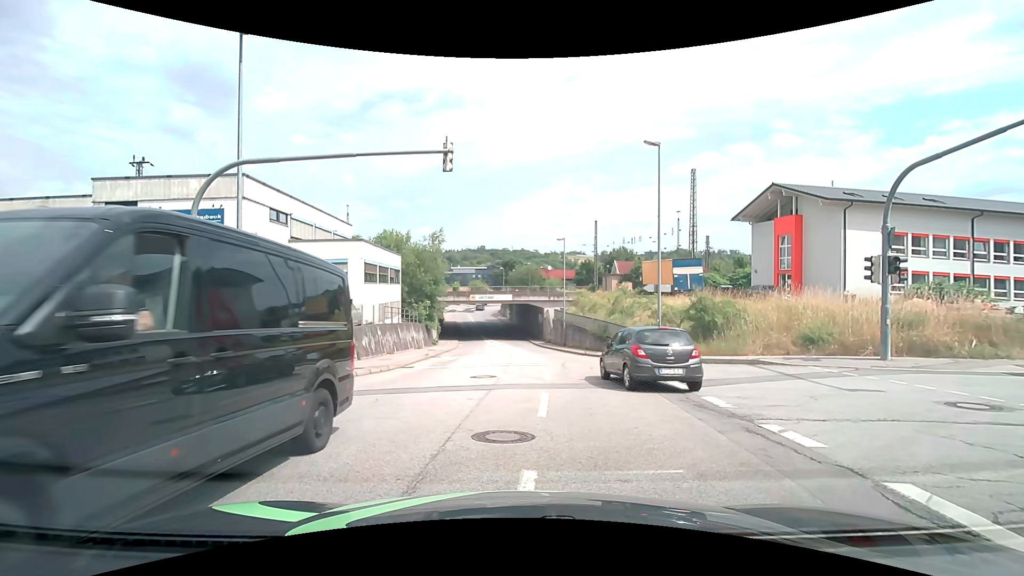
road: tertiary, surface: asphalt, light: Day
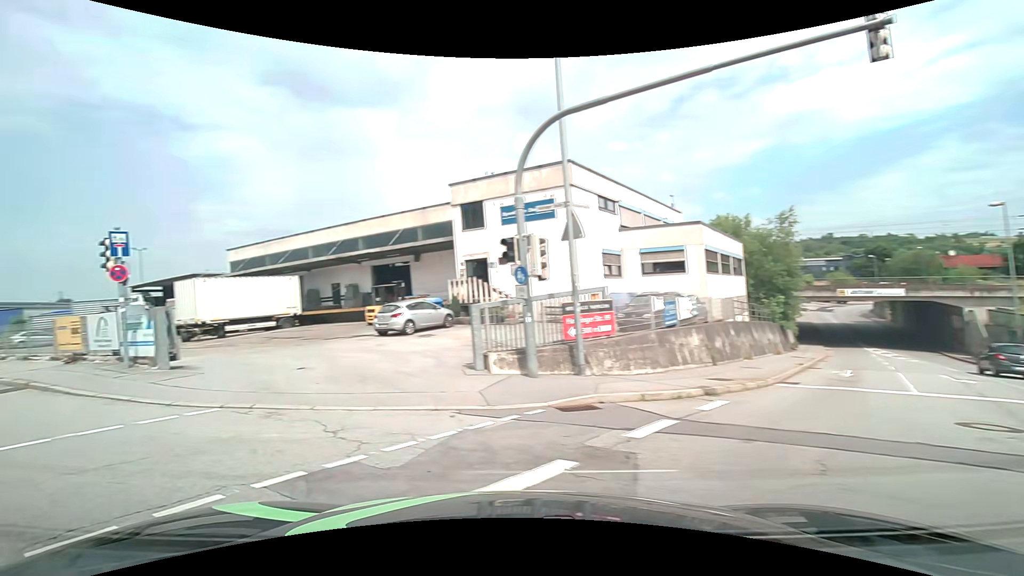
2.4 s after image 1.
(-1.2, +4.8) m; -38°
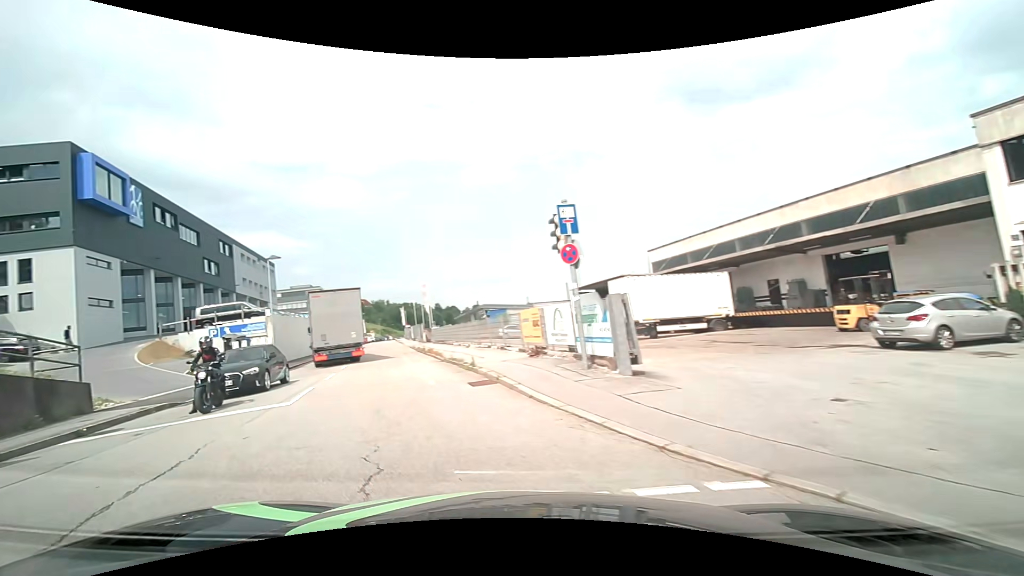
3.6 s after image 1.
(-2.2, +4.8) m; -44°
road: residential
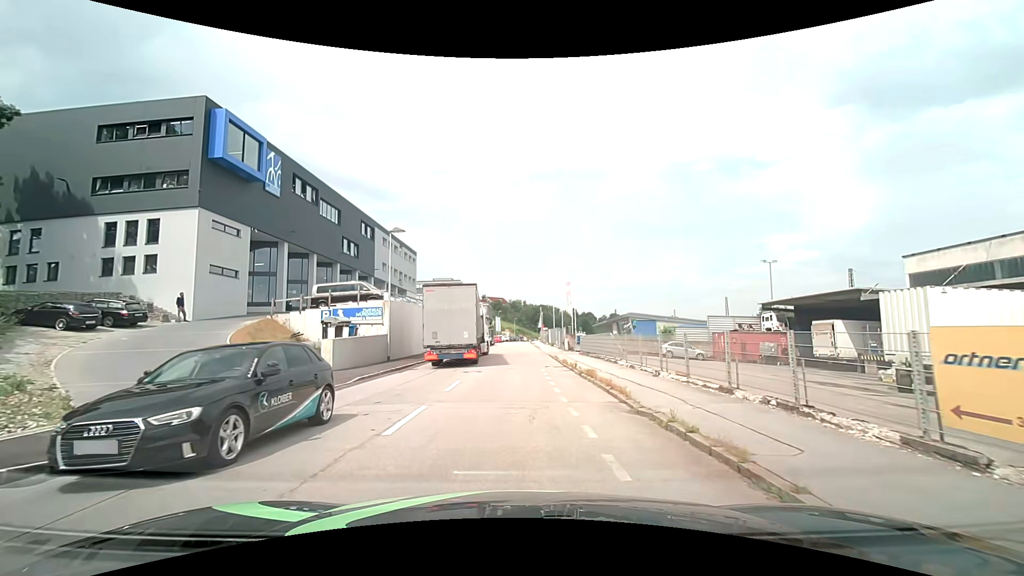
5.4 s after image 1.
(-2.4, +10.0) m; -16°
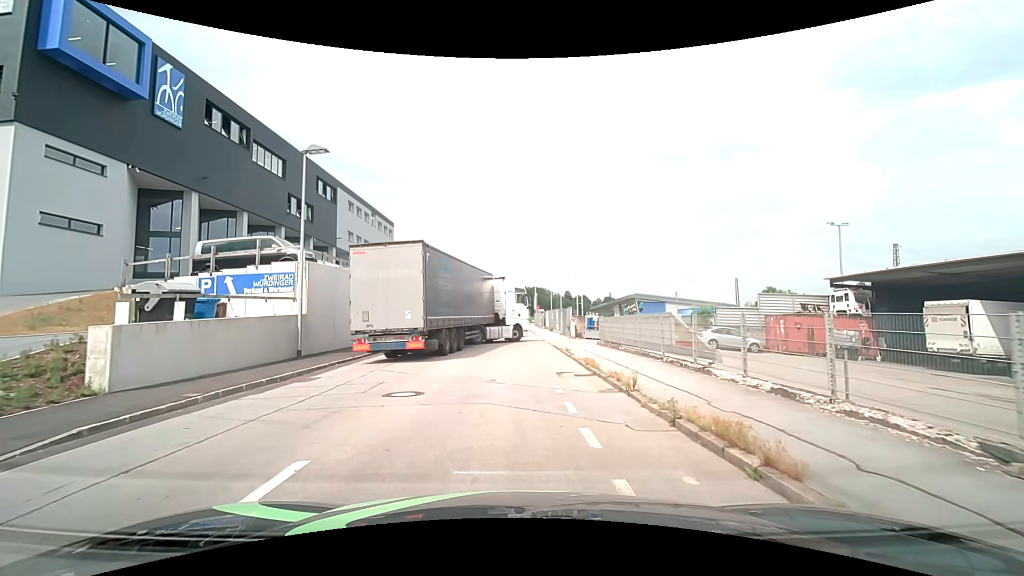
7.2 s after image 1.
(0.0, +11.4) m; +1°
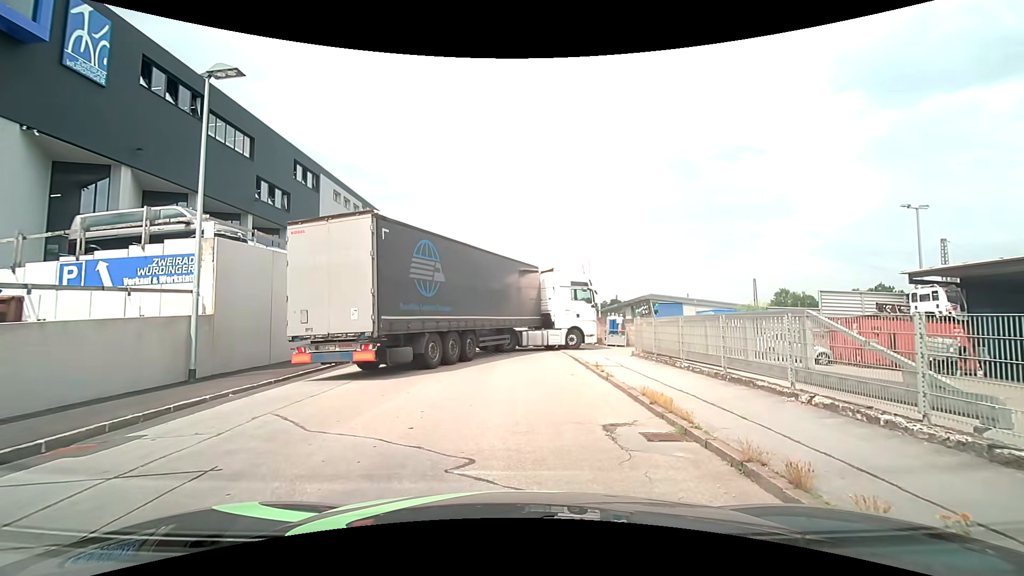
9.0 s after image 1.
(0.0, +6.0) m; +2°
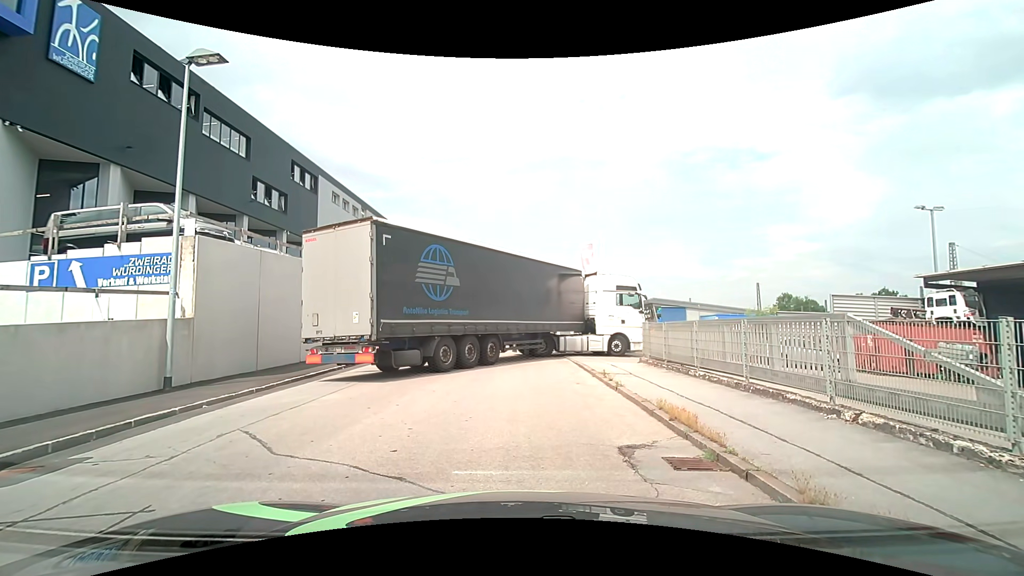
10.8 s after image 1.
(0.0, +0.9) m; 0°
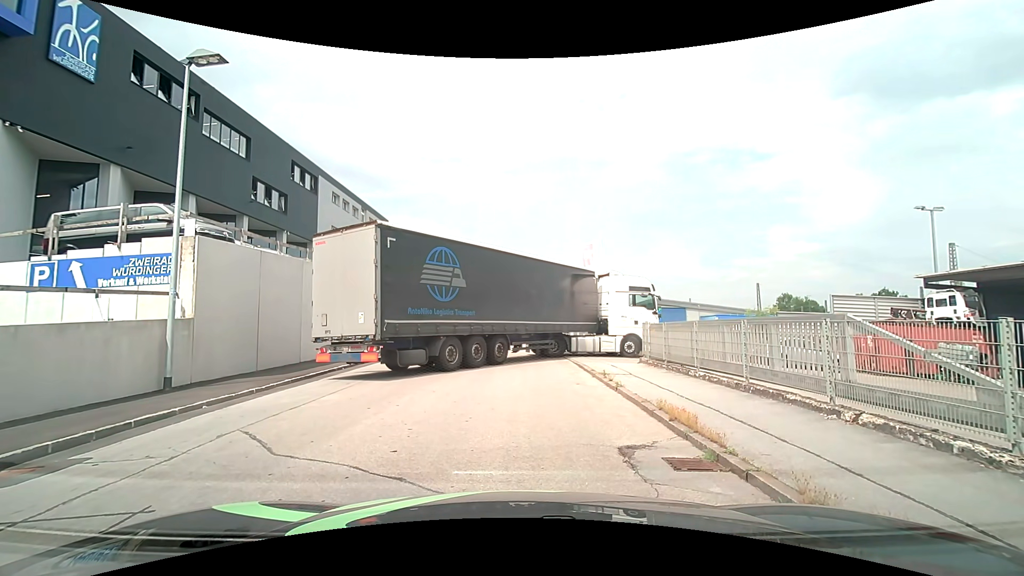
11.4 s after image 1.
(0.0, 0.0) m; 0°
(0, +10) (-1, +20) (-2, +30) (-2, +40) (-2, +50) (-3, +60) (-3, +70) (-3, +80) (-3, +90) (-3, +100) m
